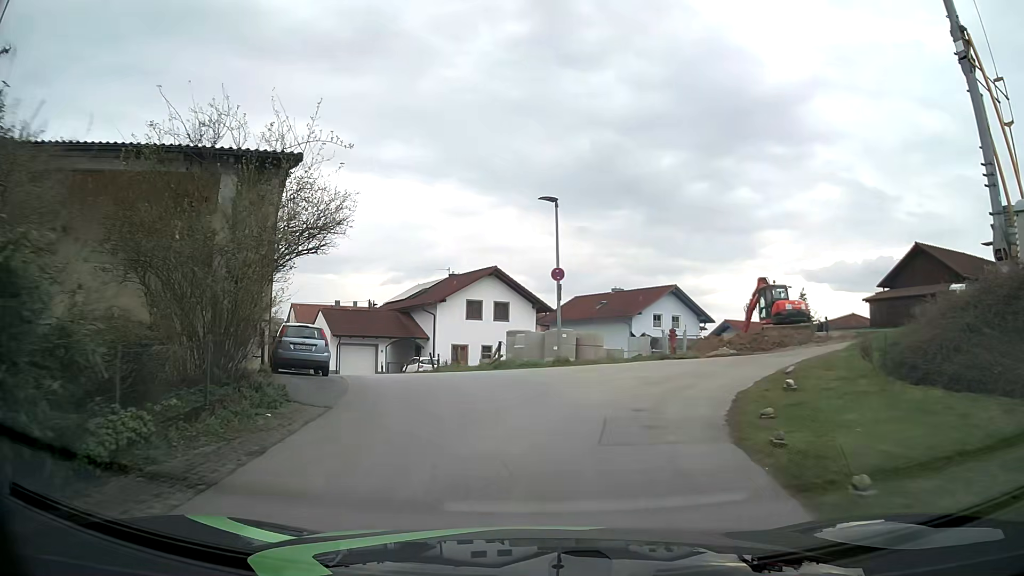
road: unclassified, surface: asphalt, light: Day
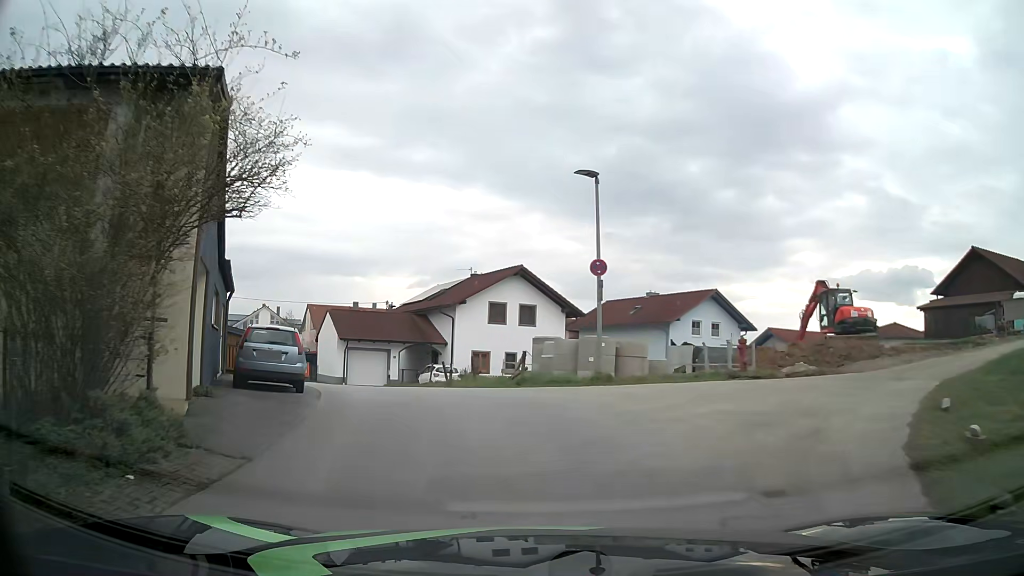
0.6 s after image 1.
(0.0, +4.3) m; -2°
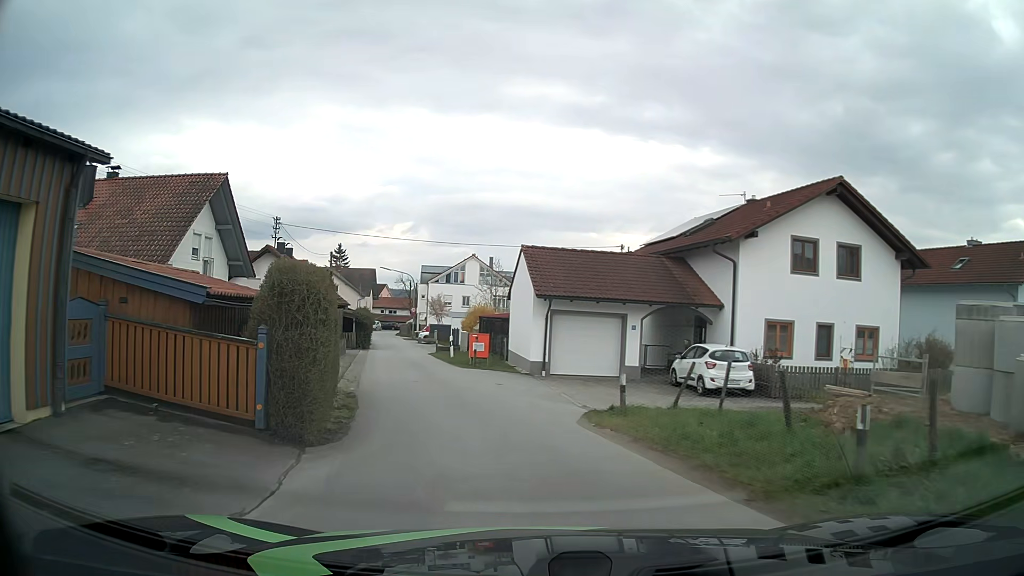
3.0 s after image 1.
(-2.7, +16.6) m; -19°
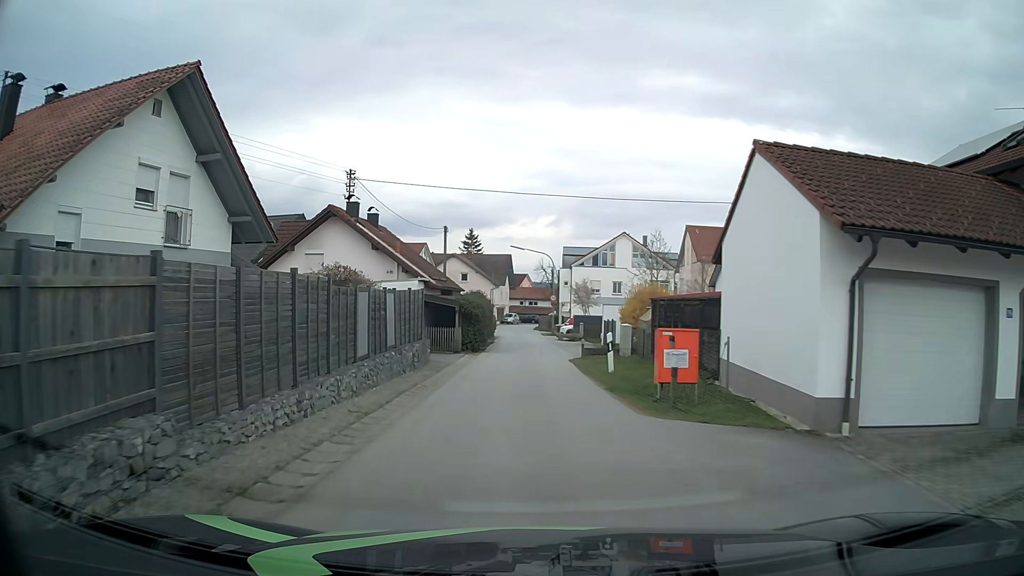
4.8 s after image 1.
(-1.5, +13.9) m; -13°
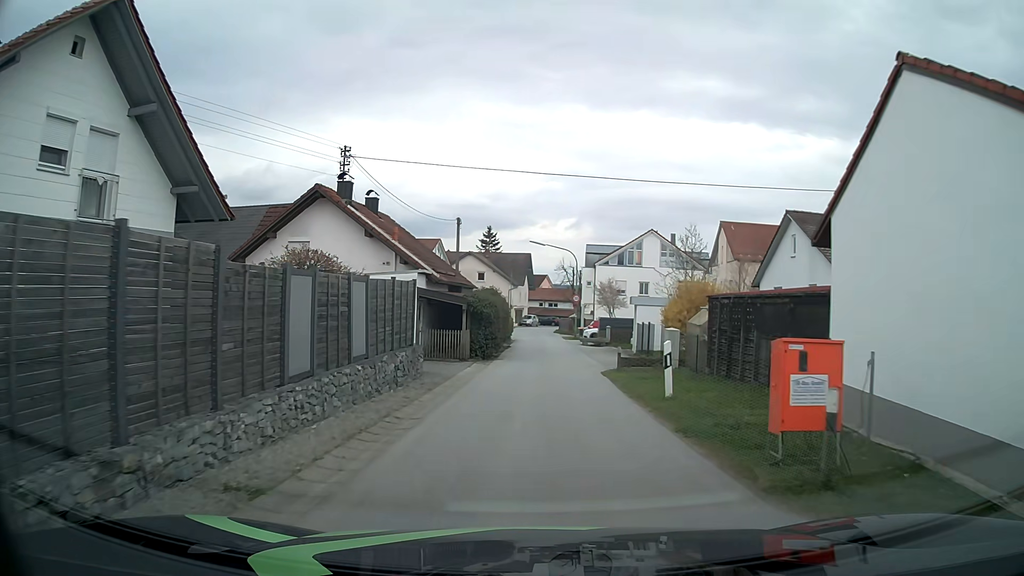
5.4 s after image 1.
(-0.1, +4.9) m; -2°
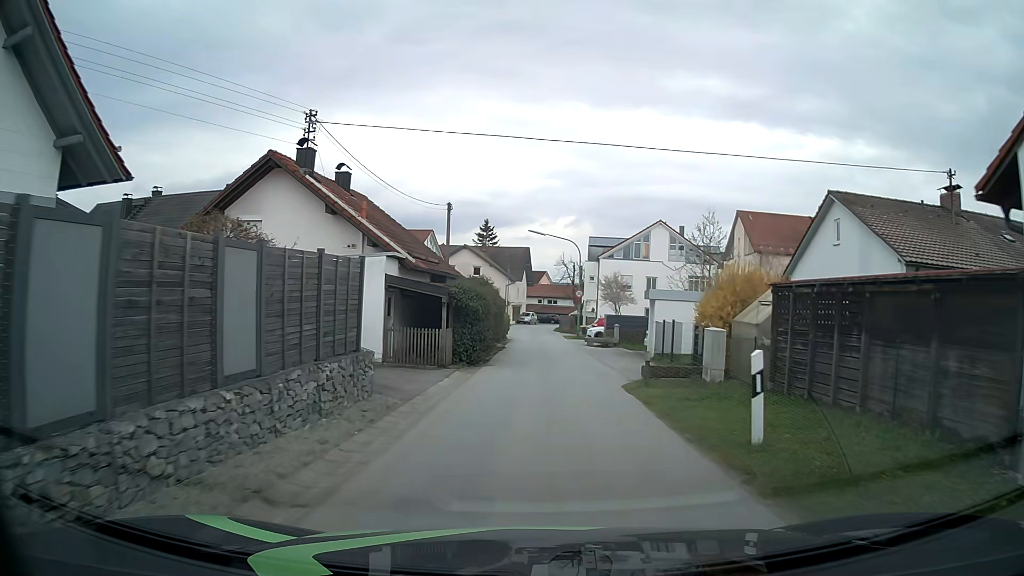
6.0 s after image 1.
(0.0, +4.9) m; 0°
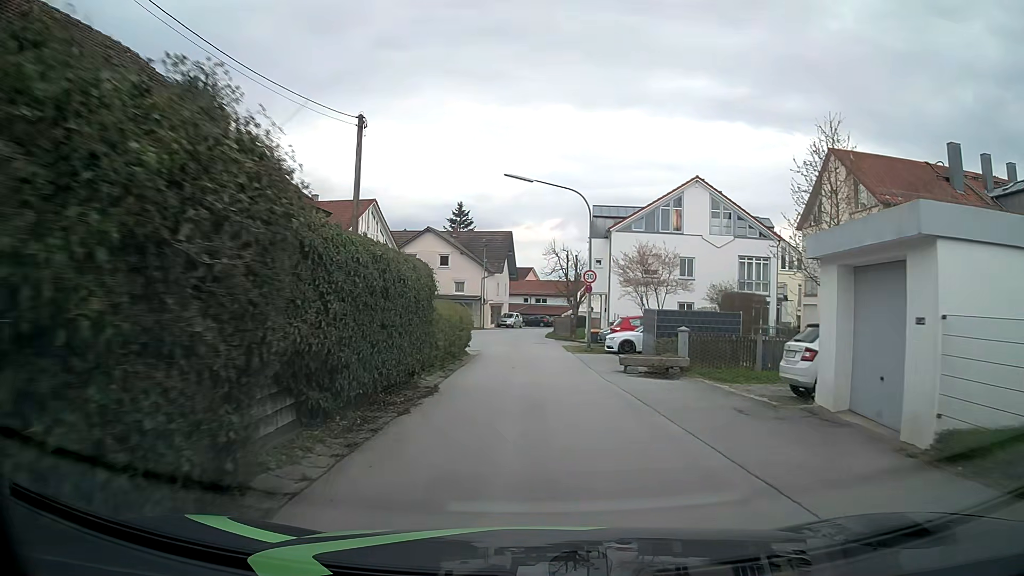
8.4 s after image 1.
(+0.2, +19.1) m; +1°
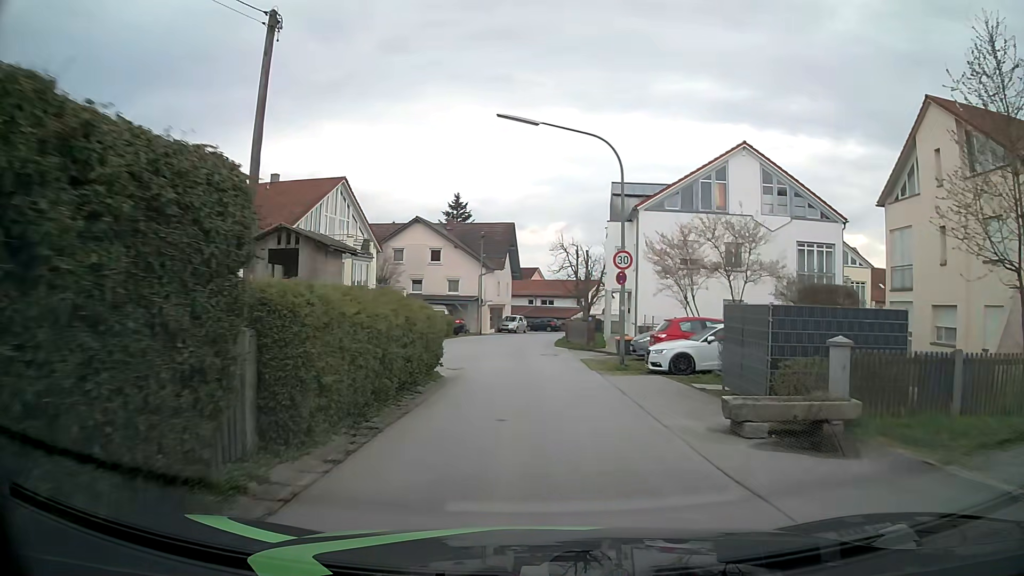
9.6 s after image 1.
(-0.1, +9.2) m; -1°
(0, +10) (0, +20) (-1, +30) (-1, +40) (0, +50) (+3, +59) (+8, +68) (+14, +76) (+21, +84) (+27, +91) m
